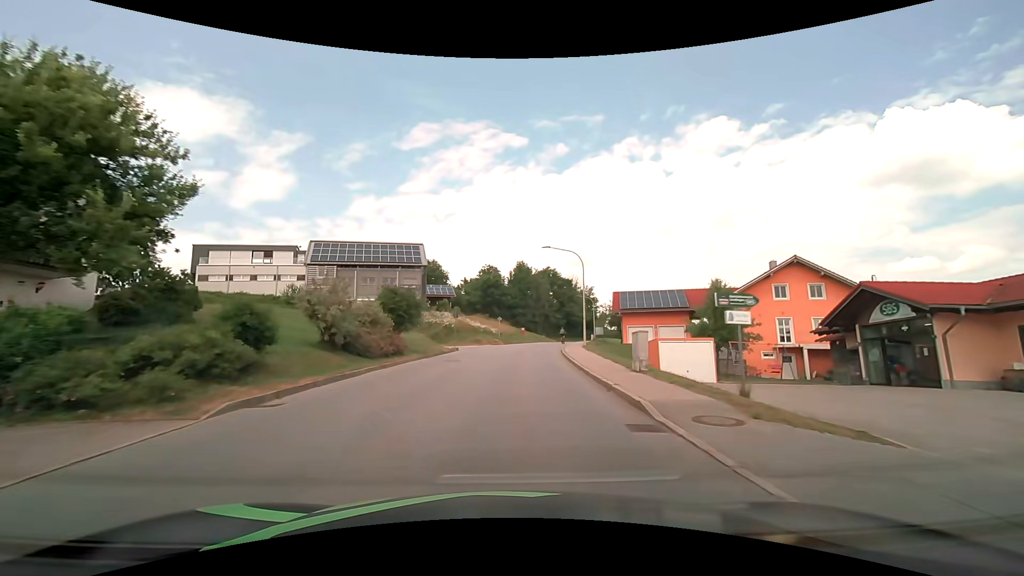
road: tertiary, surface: asphalt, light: Day
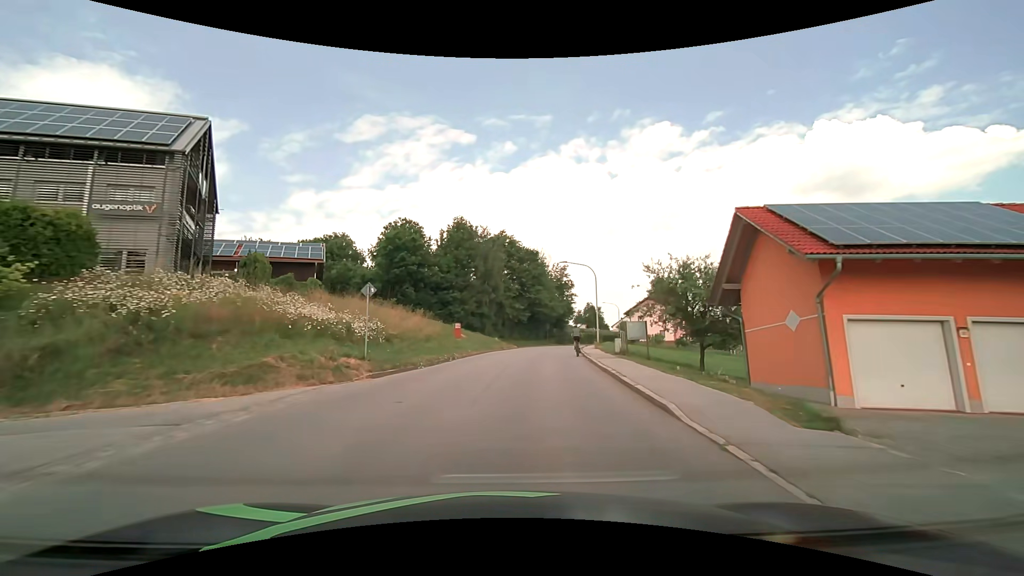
(+1.8, +39.5) m; +6°
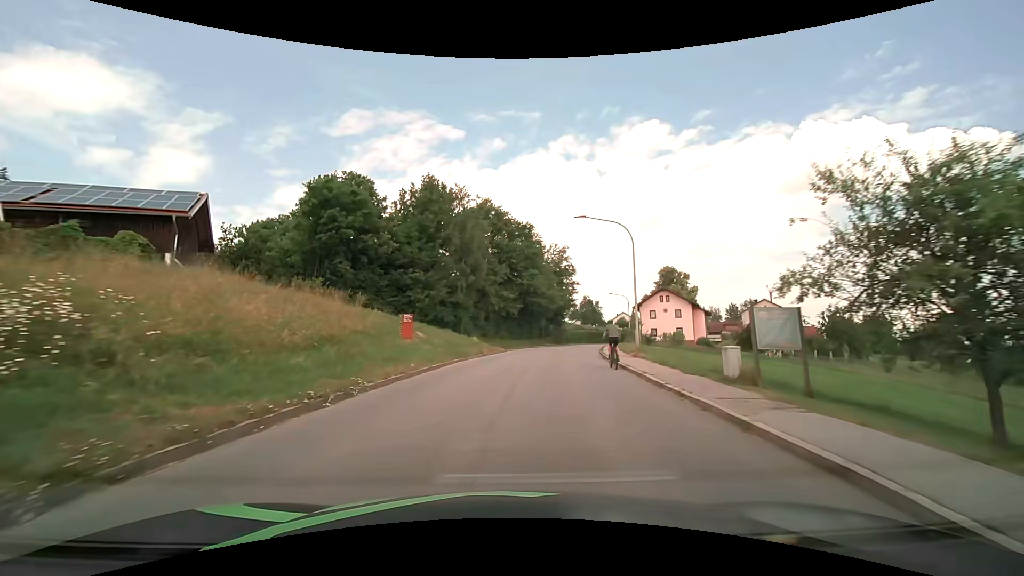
(+0.3, +15.9) m; +2°
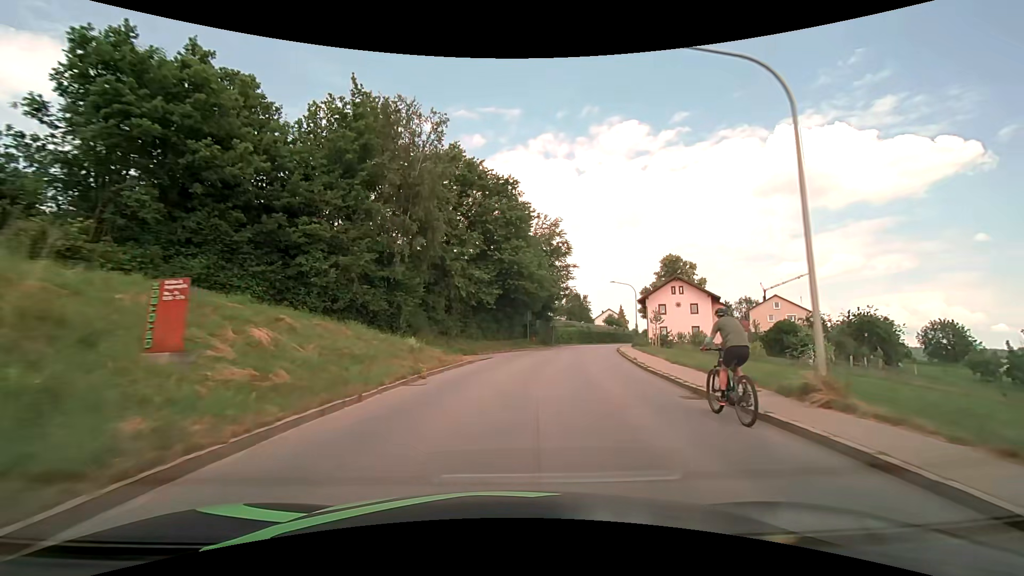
(+0.2, +15.9) m; +2°
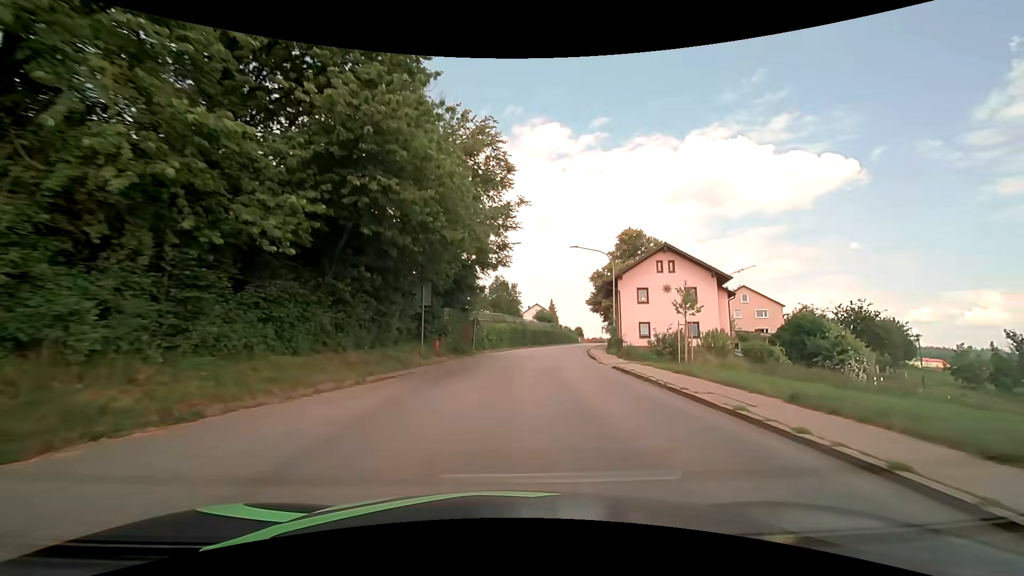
(+1.8, +23.8) m; +9°
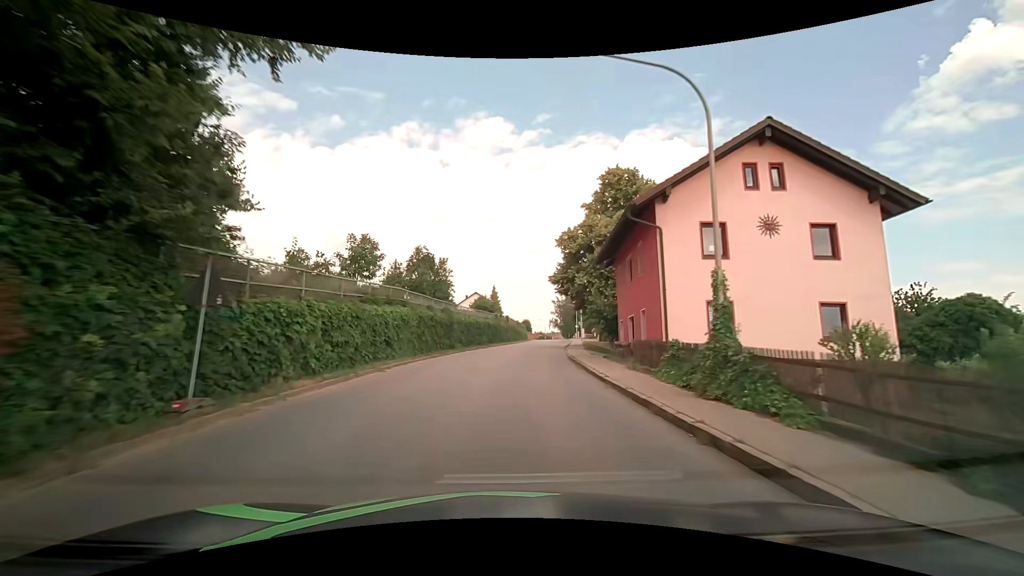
(+1.8, +23.9) m; +7°
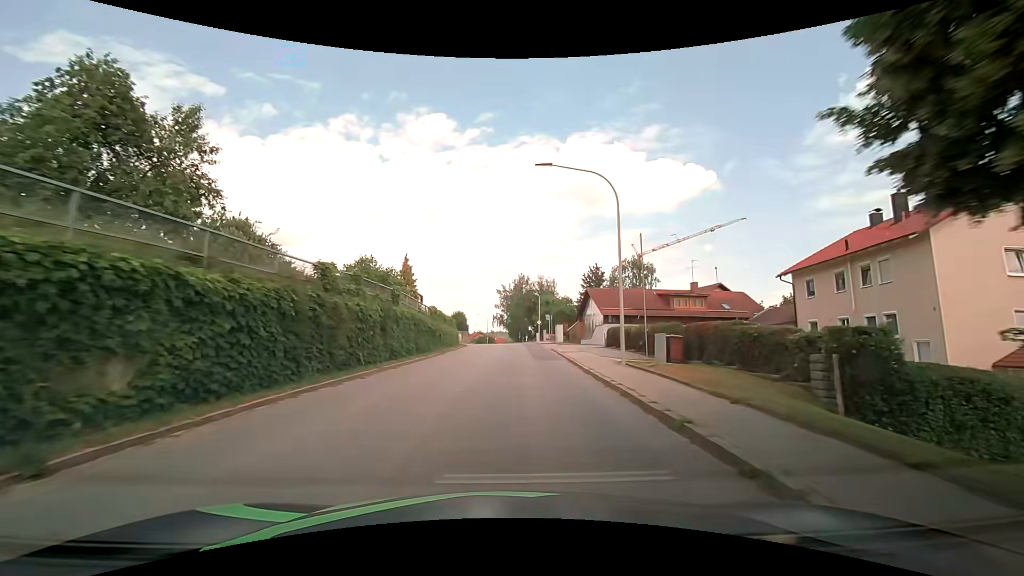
(+2.3, +39.9) m; +6°
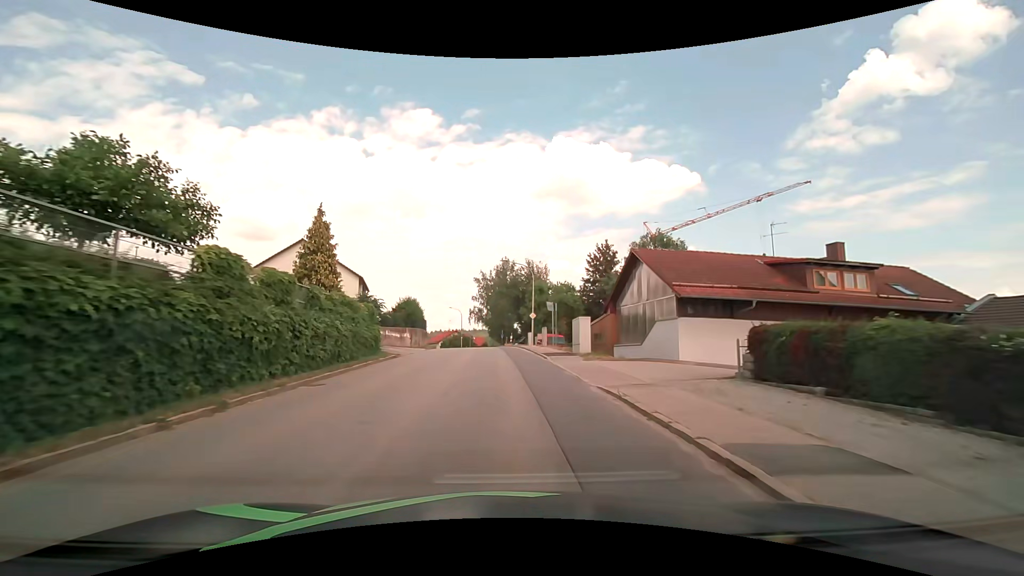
(+0.9, +23.8) m; +3°
(0, +10) (0, +20) (-1, +30) (-1, +40) (-2, +50) (-4, +60) (-6, +70) (-8, +79) (-10, +89) (-13, +99) m
